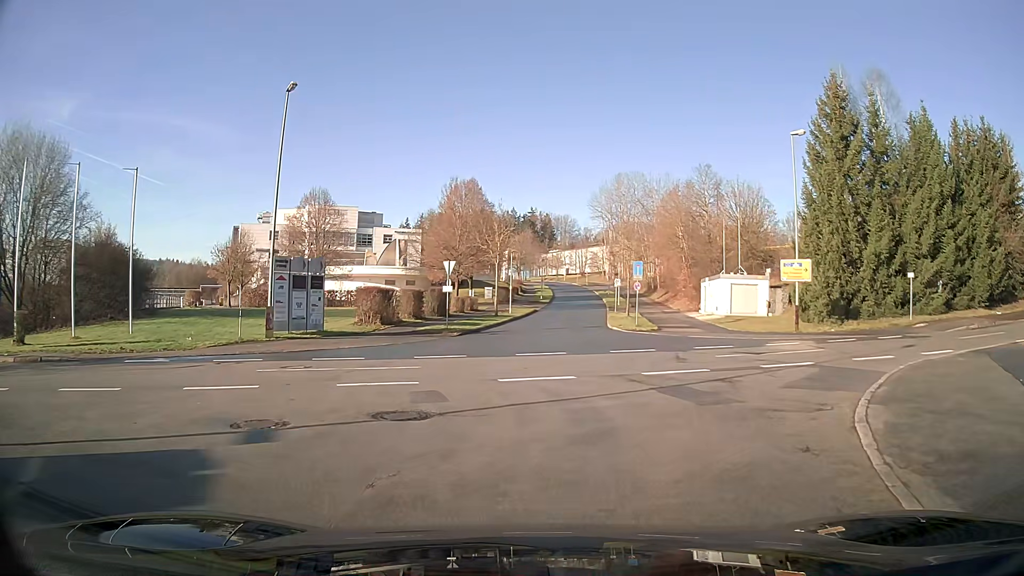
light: Day
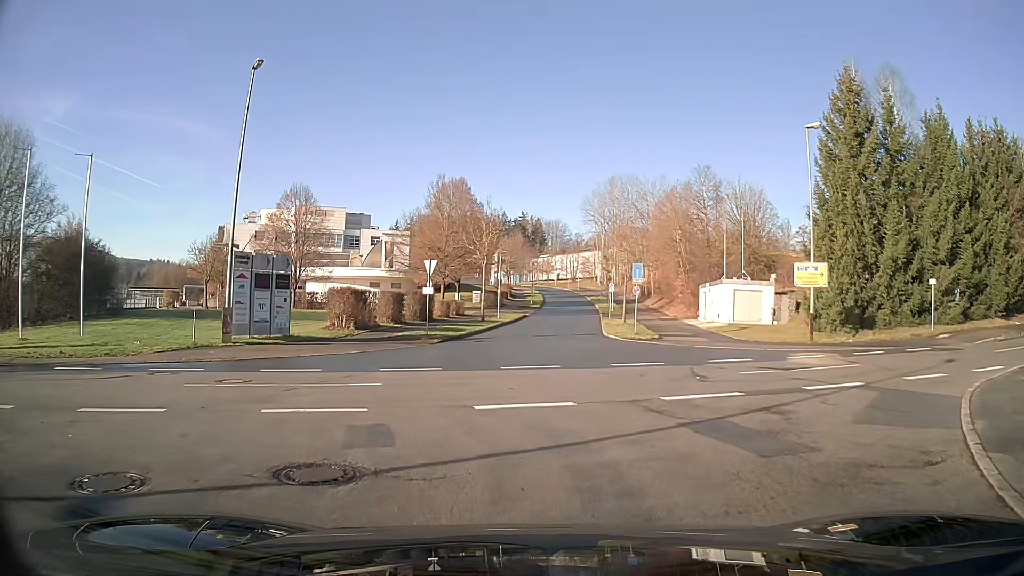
(0.0, +3.0) m; +1°
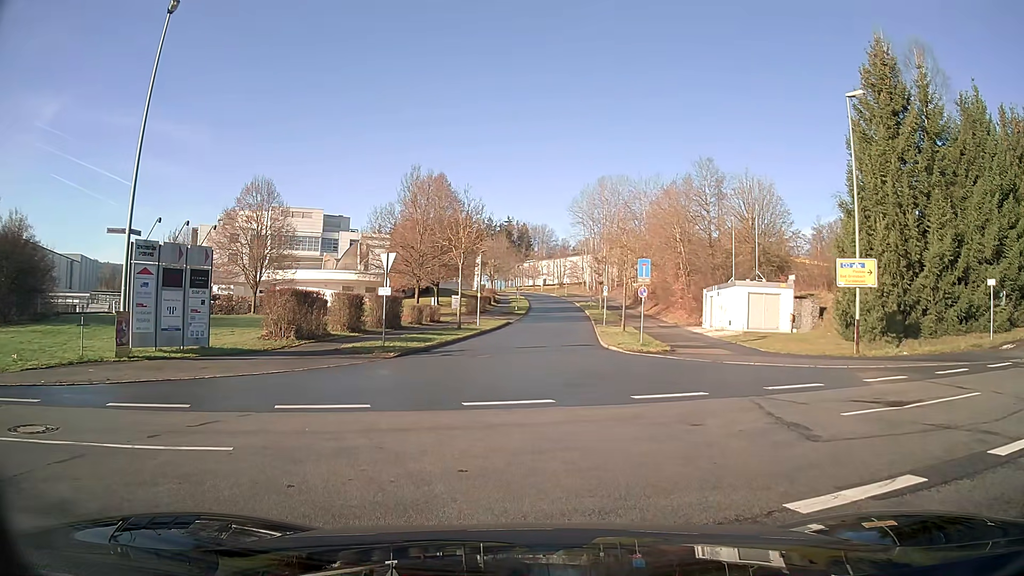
(+0.1, +5.7) m; +1°
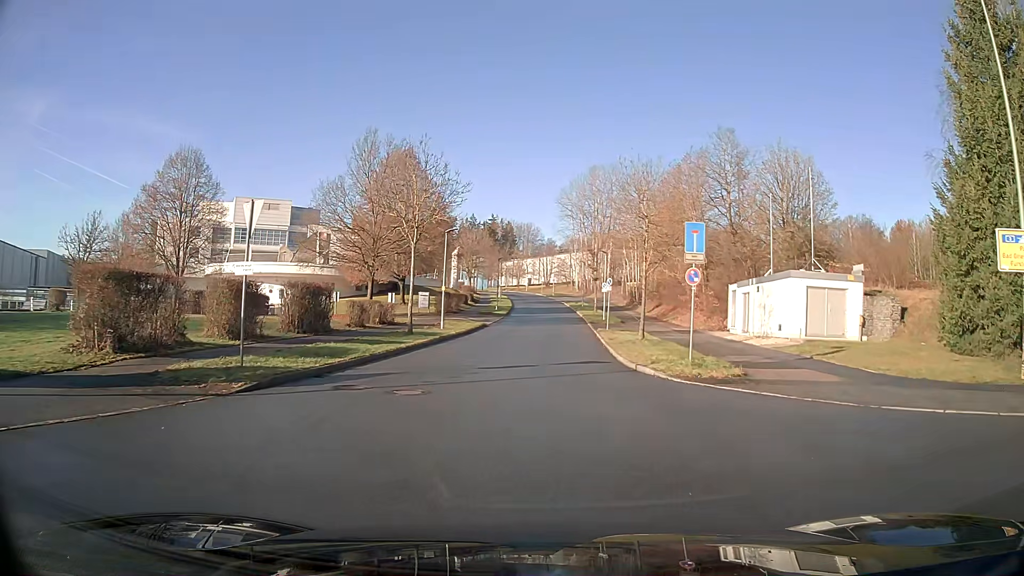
(+0.2, +11.8) m; +2°
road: residential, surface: asphalt
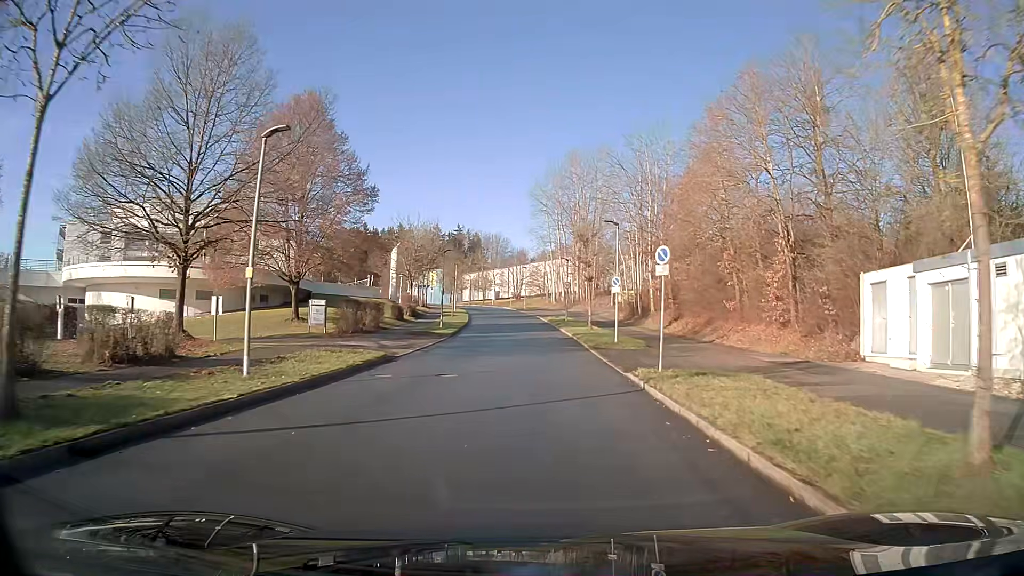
(+0.5, +21.9) m; +2°
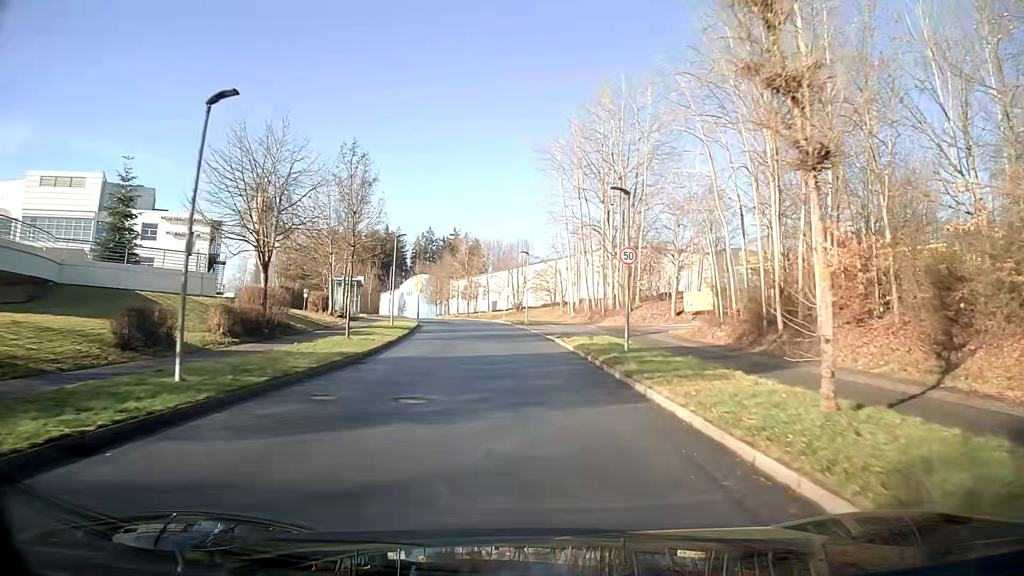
(-0.1, +33.6) m; -1°
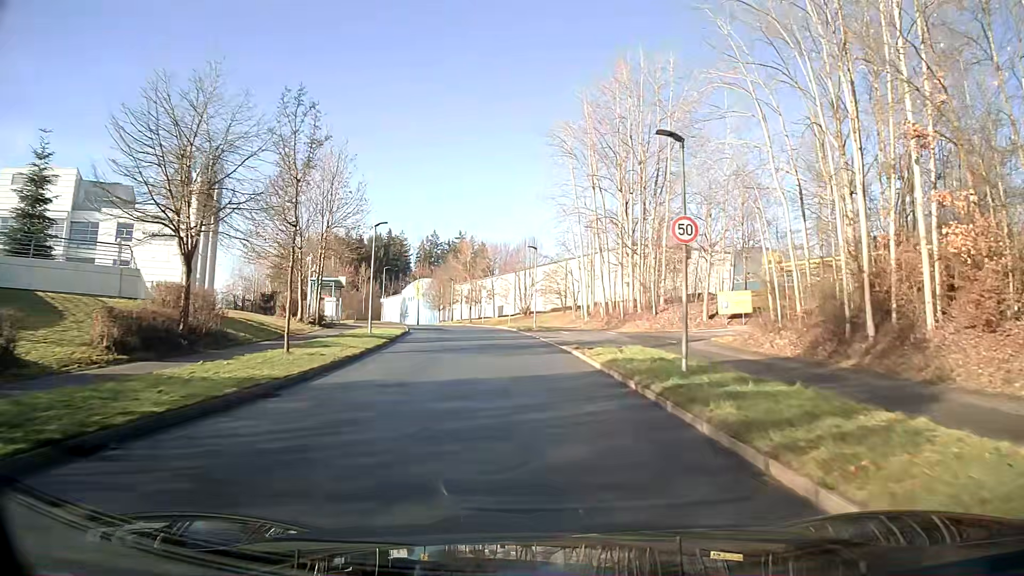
(0.0, +7.0) m; -1°
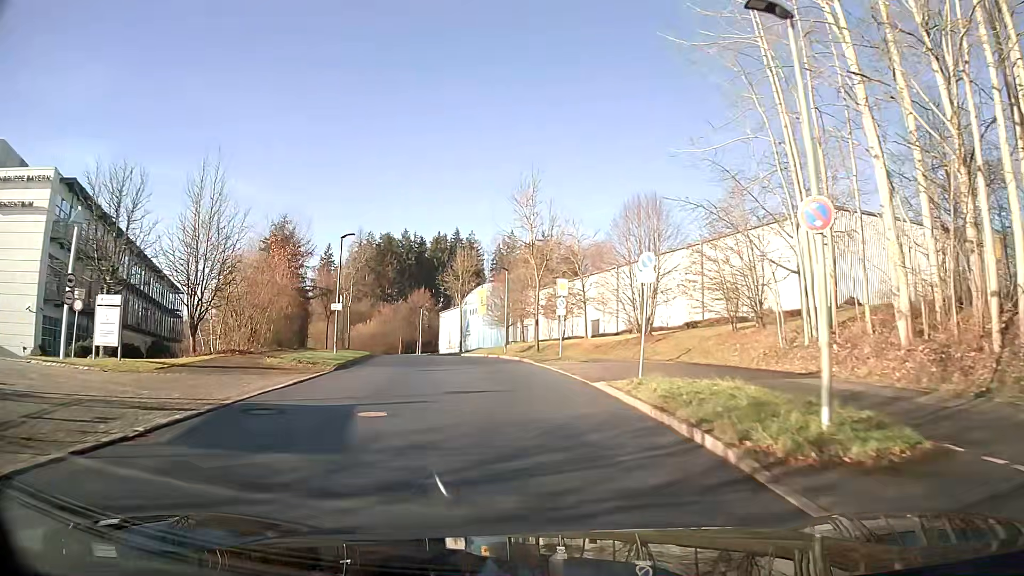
(-2.0, +35.2) m; -8°
(0, +10) (-1, +20) (-3, +30) (-5, +40) (-7, +49) (-10, +59) (-14, +68) (-19, +77) (-23, +86) (-29, +94) m
